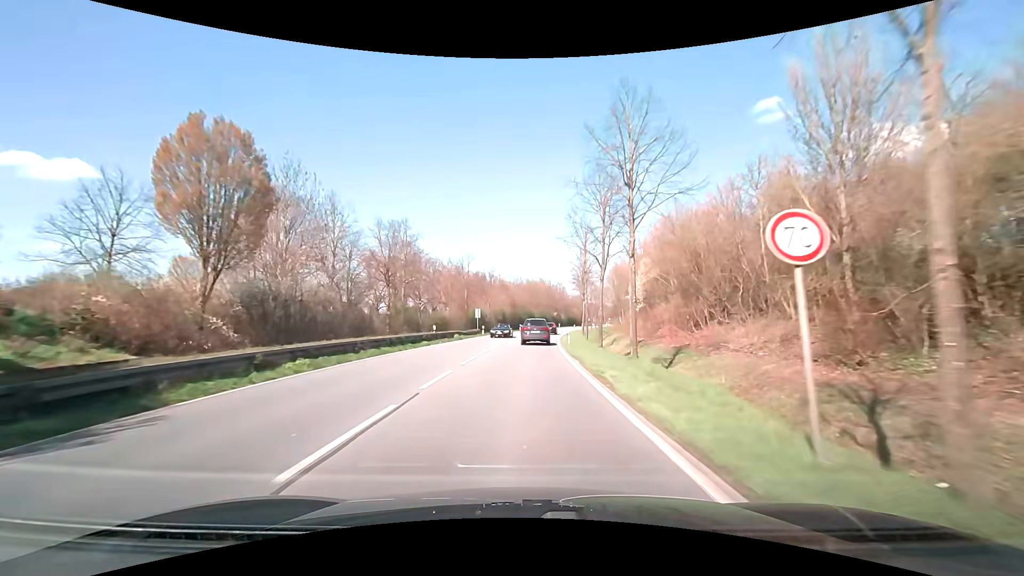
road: primary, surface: asphalt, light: Day
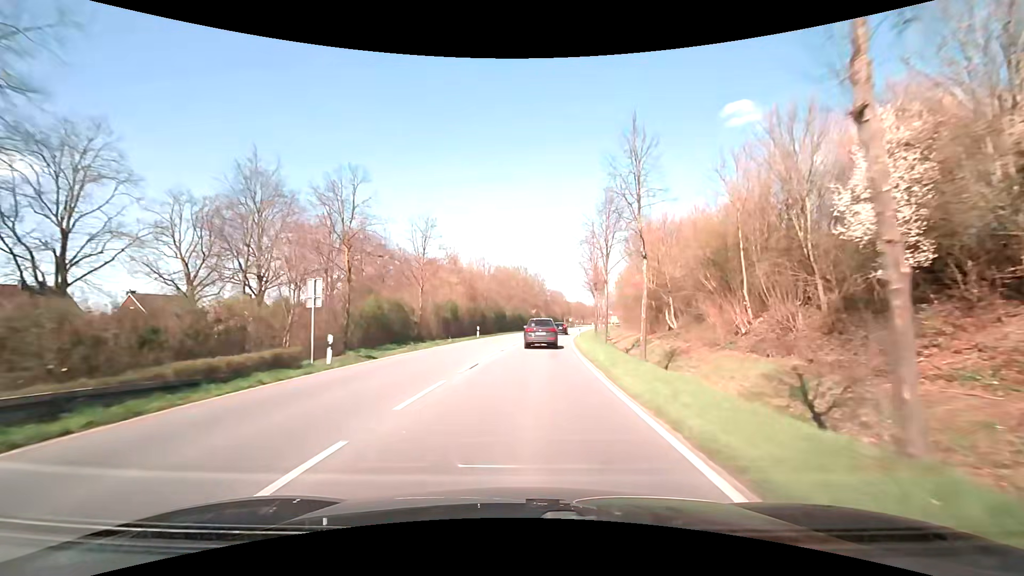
(+0.9, +38.6) m; +3°
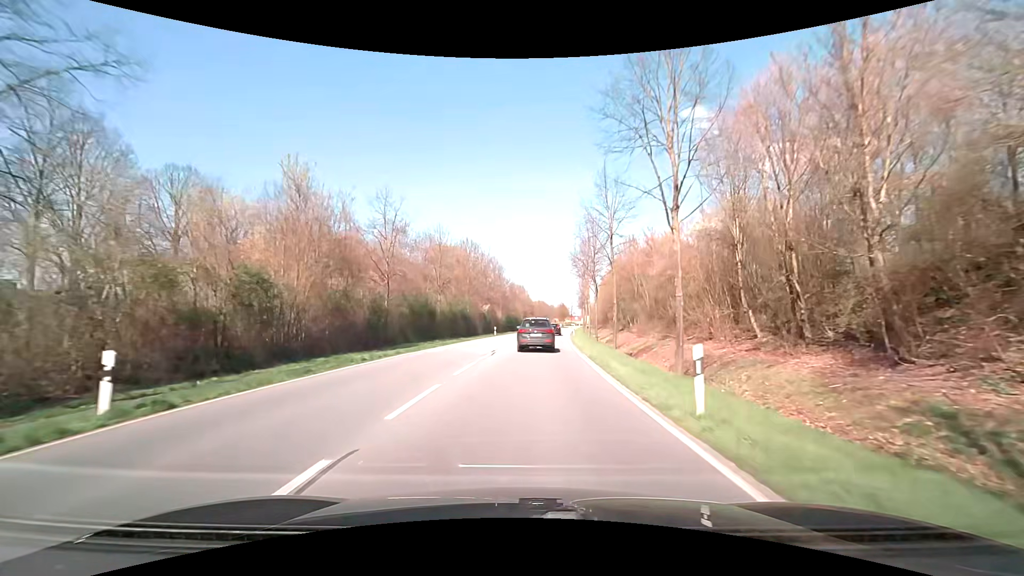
(+1.5, +36.8) m; +5°
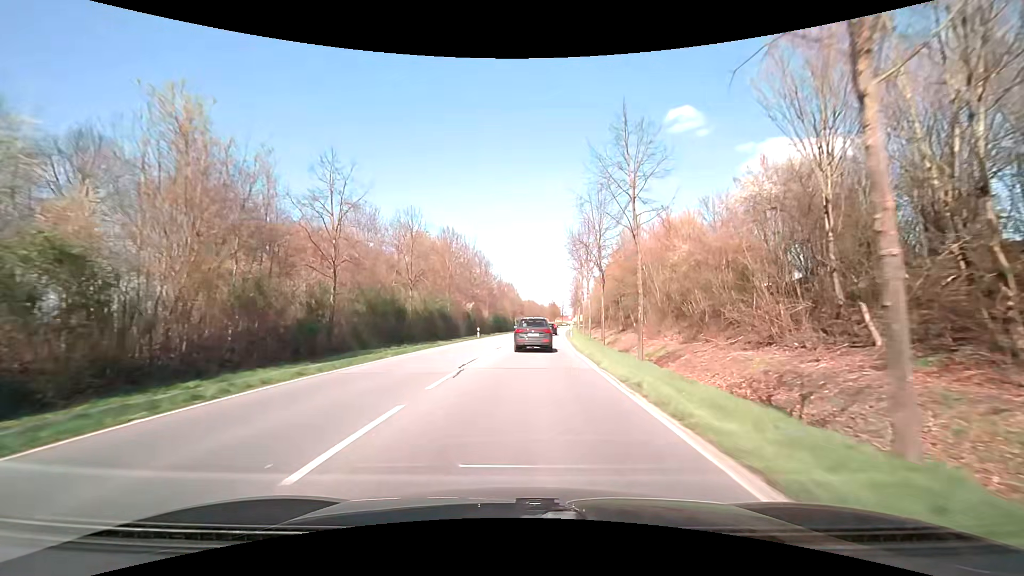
(+0.1, +8.9) m; +1°
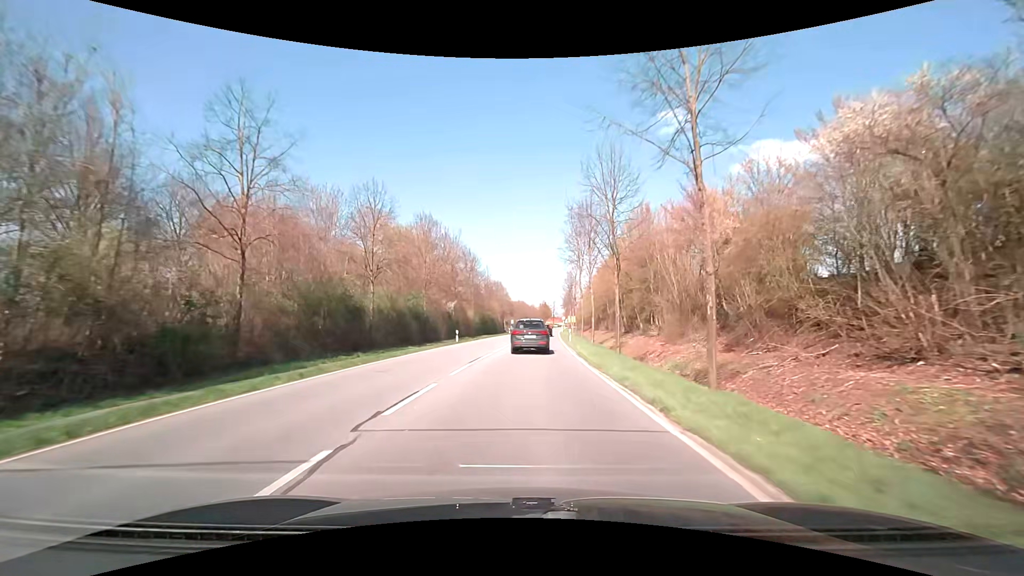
(+0.1, +8.7) m; +1°
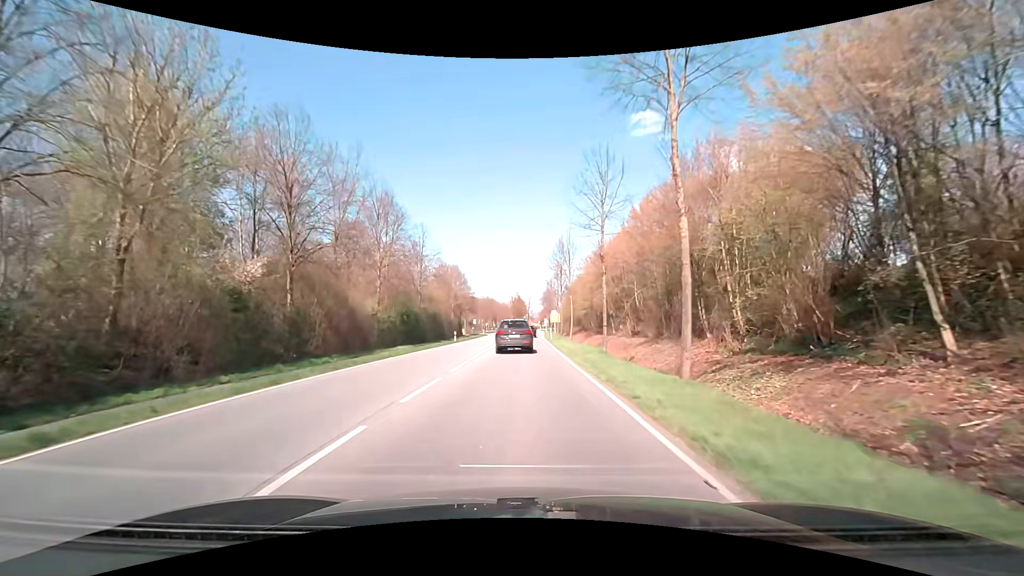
(+1.4, +40.7) m; +3°
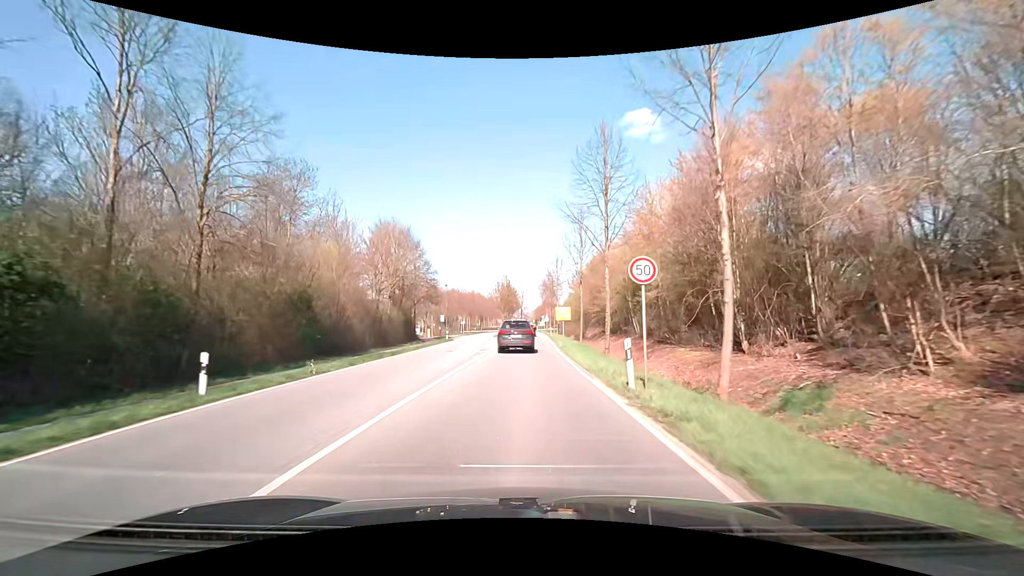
(+0.4, +38.3) m; +1°
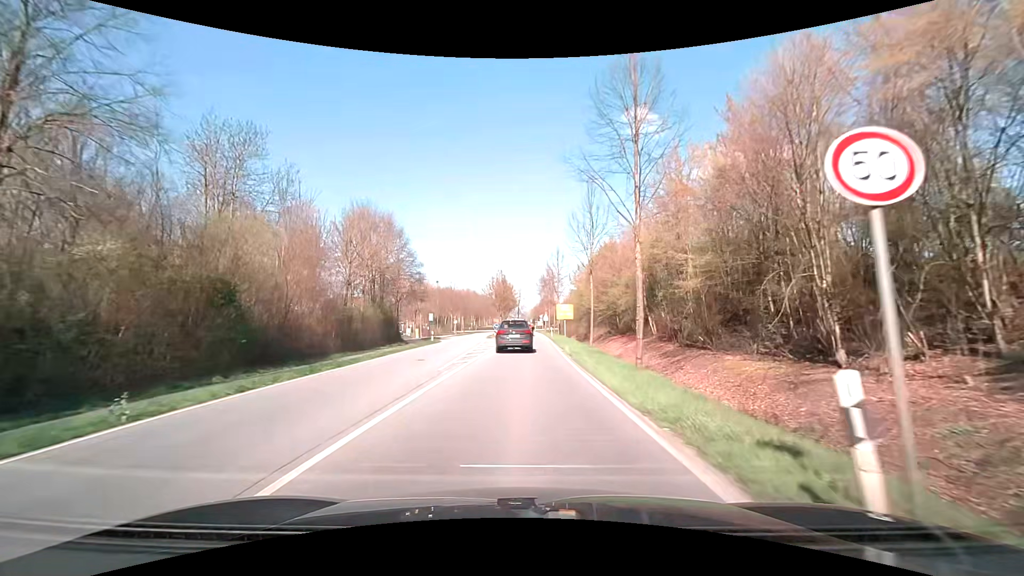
(0.0, +7.5) m; 0°
(0, +10) (0, +20) (0, +30) (0, +40) (0, +50) (0, +60) (0, +70) (0, +80) (0, +90) (0, +100) m
